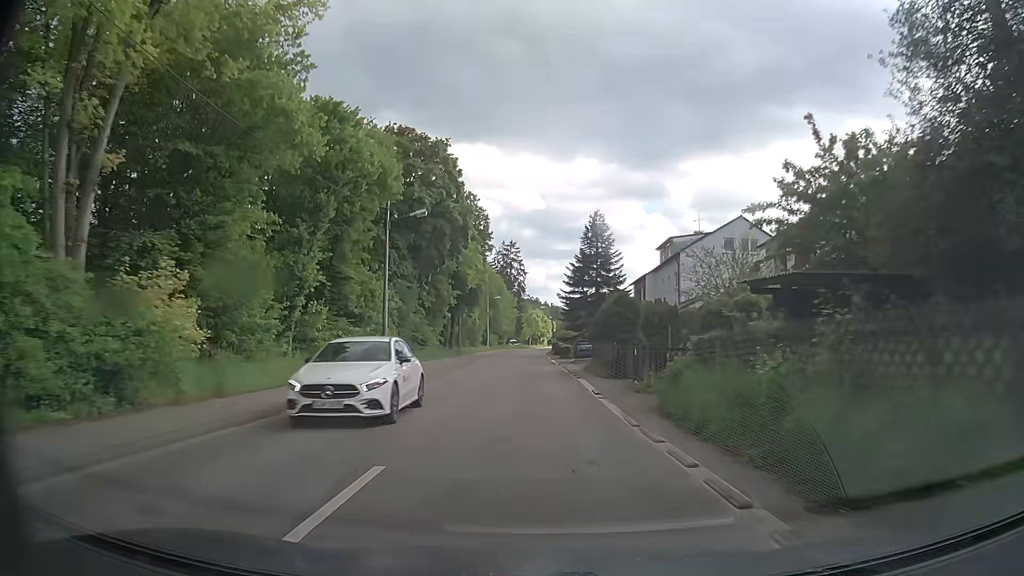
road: secondary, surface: asphalt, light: Day
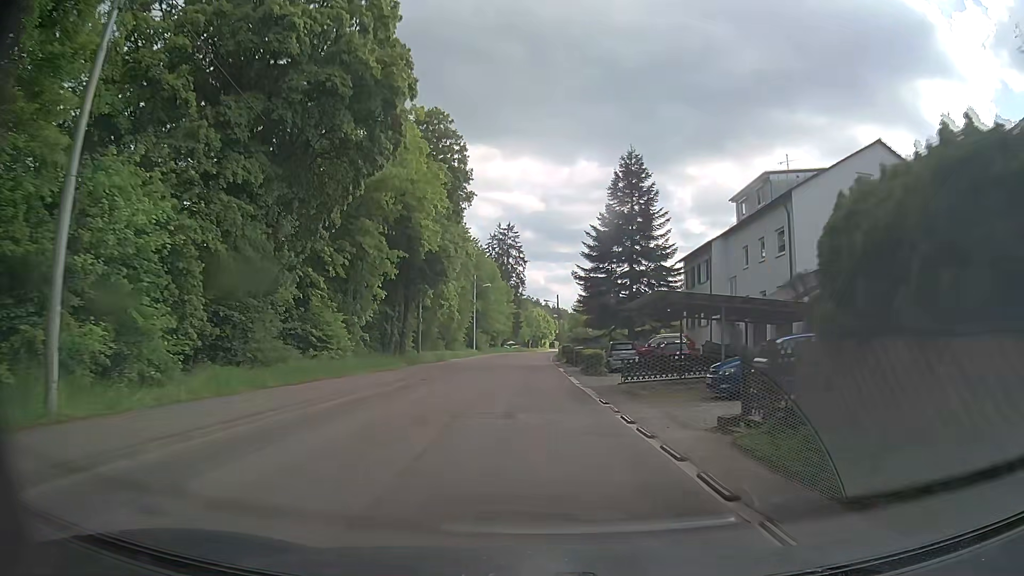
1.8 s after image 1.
(-0.2, +24.5) m; 0°
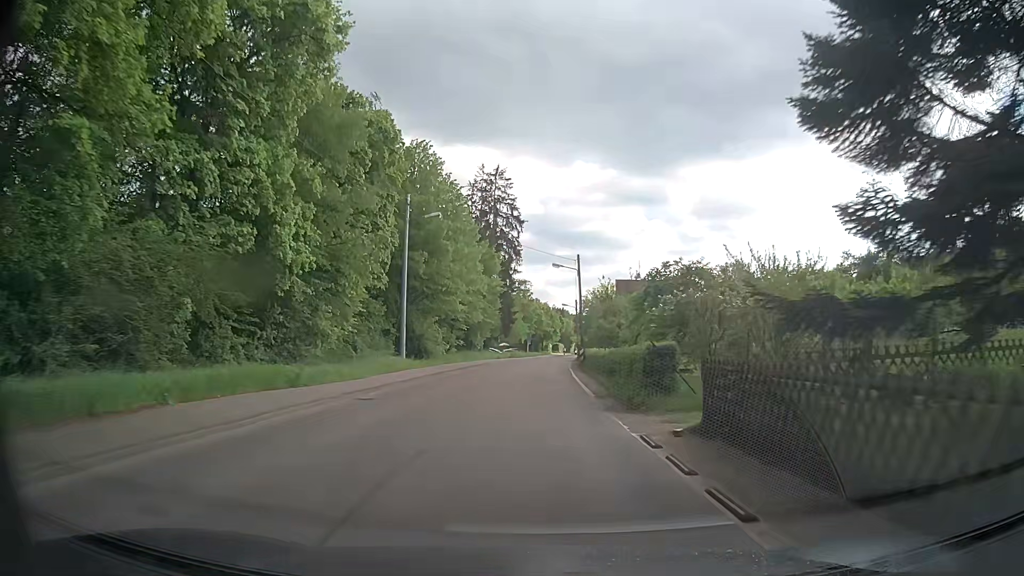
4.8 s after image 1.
(0.0, +41.7) m; 0°
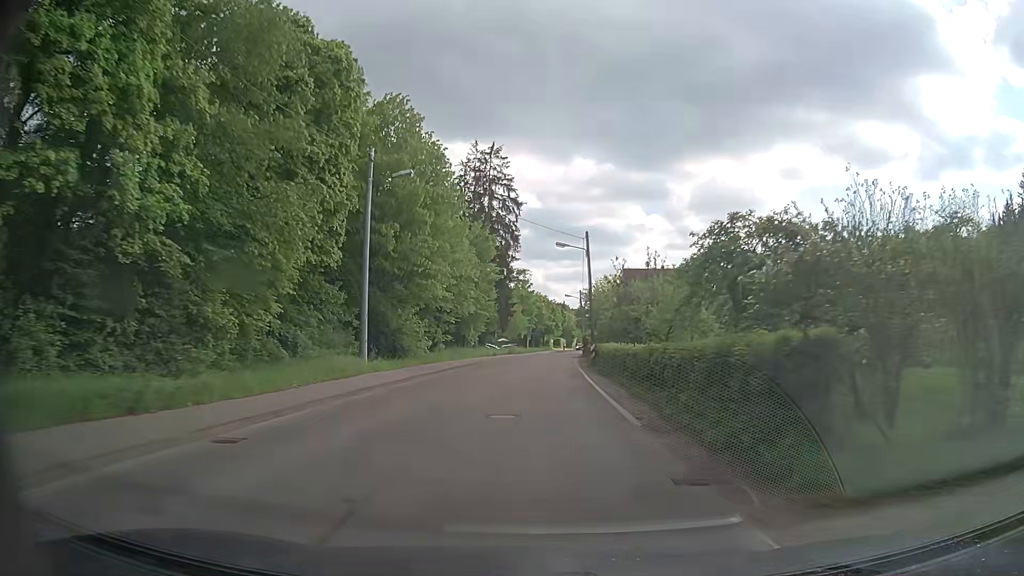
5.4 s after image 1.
(0.0, +8.2) m; -1°
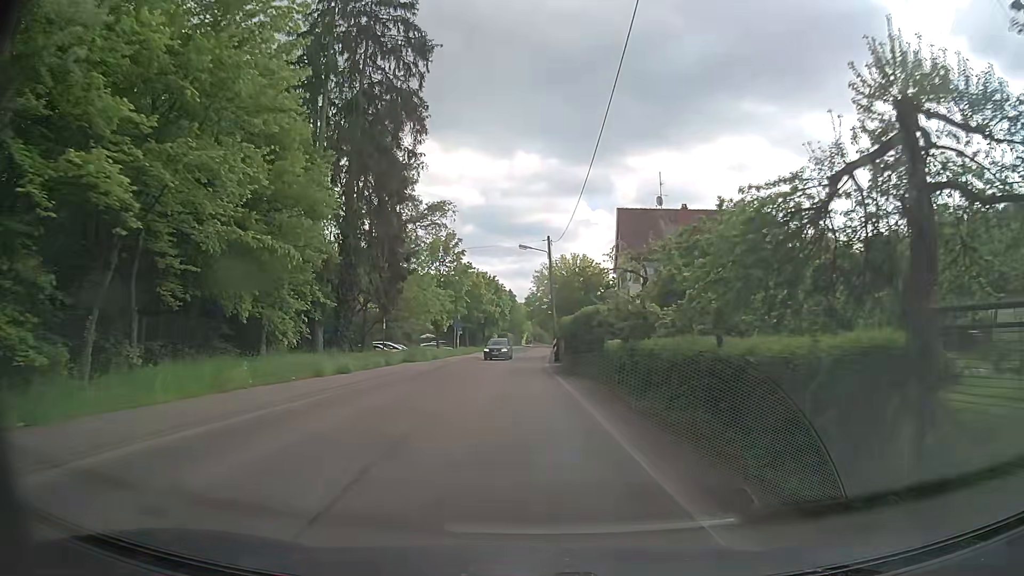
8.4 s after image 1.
(+2.0, +40.3) m; +5°
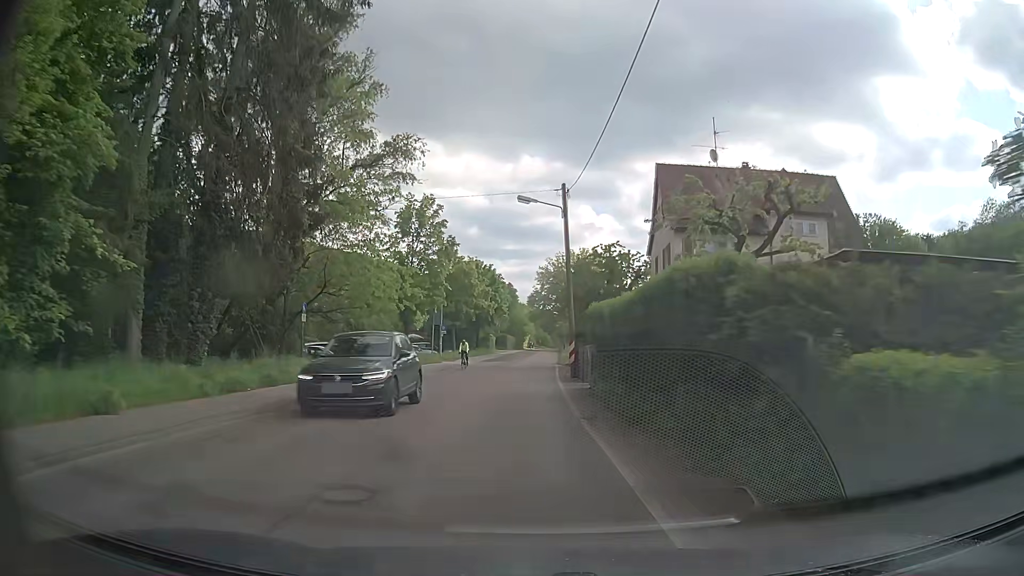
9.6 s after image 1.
(+0.1, +15.6) m; 0°
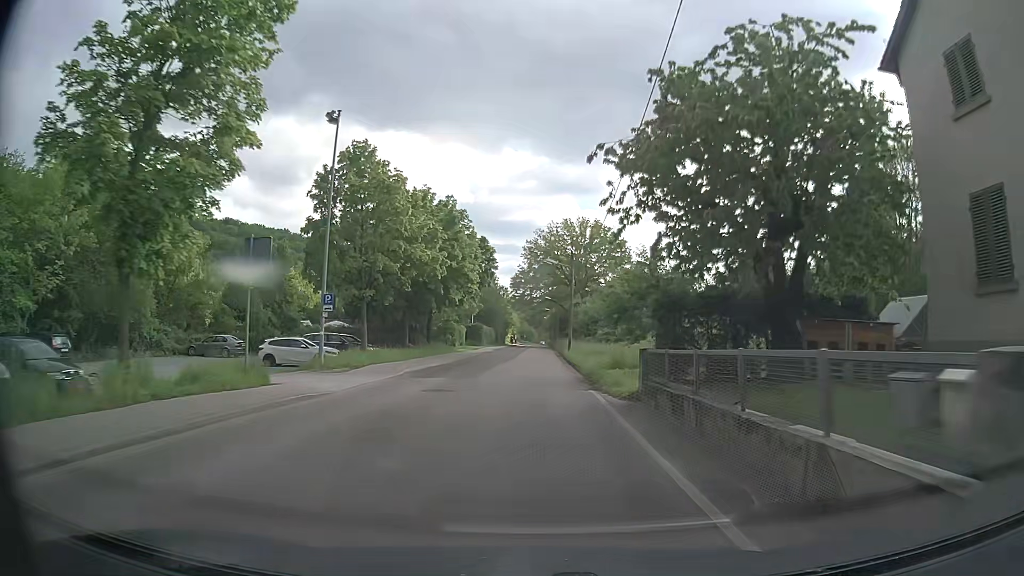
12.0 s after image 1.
(0.0, +31.0) m; +2°
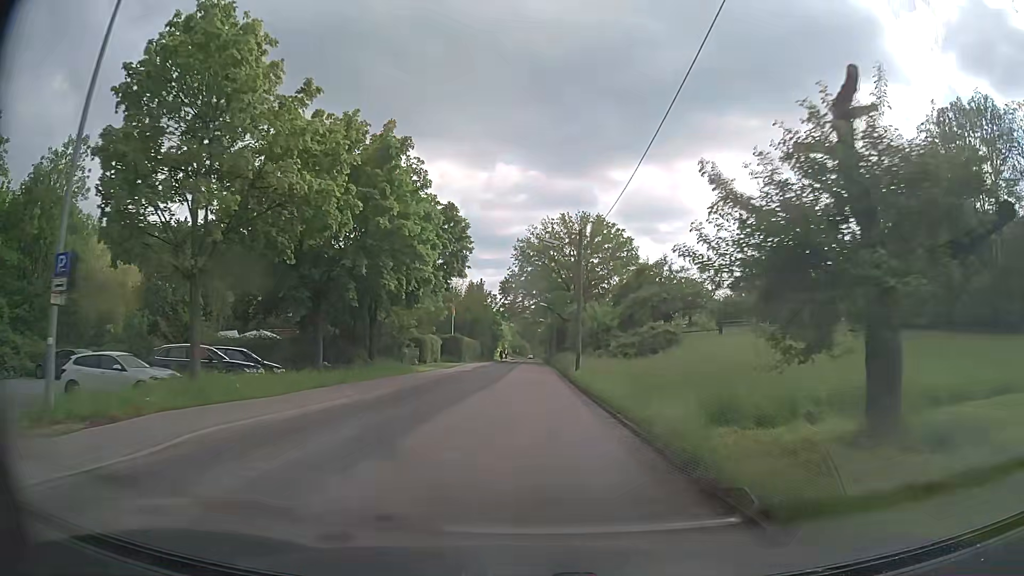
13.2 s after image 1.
(0.0, +15.8) m; 0°
(0, +10) (0, +20) (+1, +30) (+1, +40) (+1, +50) (+1, +60) (+2, +70) (+2, +80) (+2, +90) (+2, +100) m
